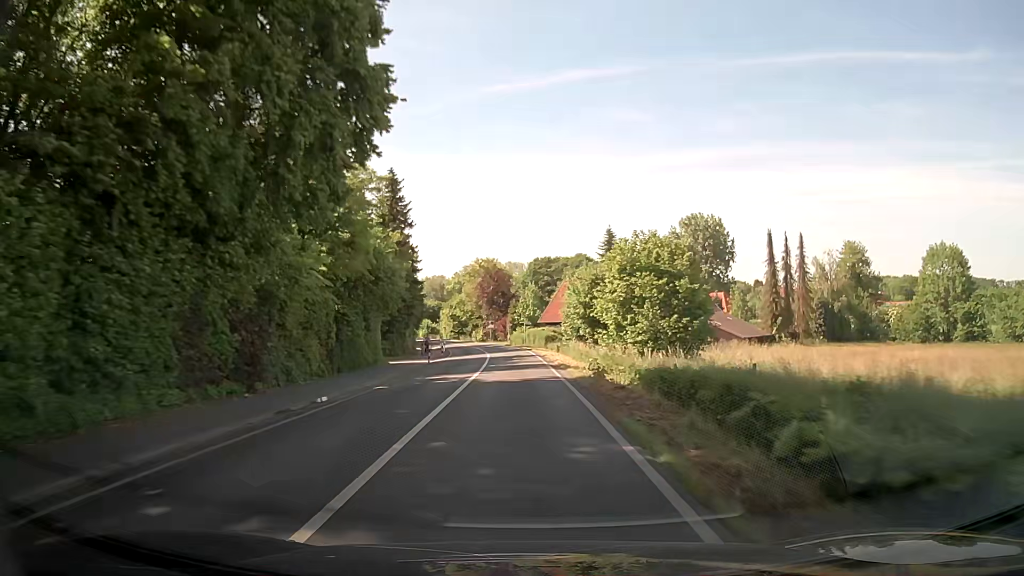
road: secondary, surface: asphalt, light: Day
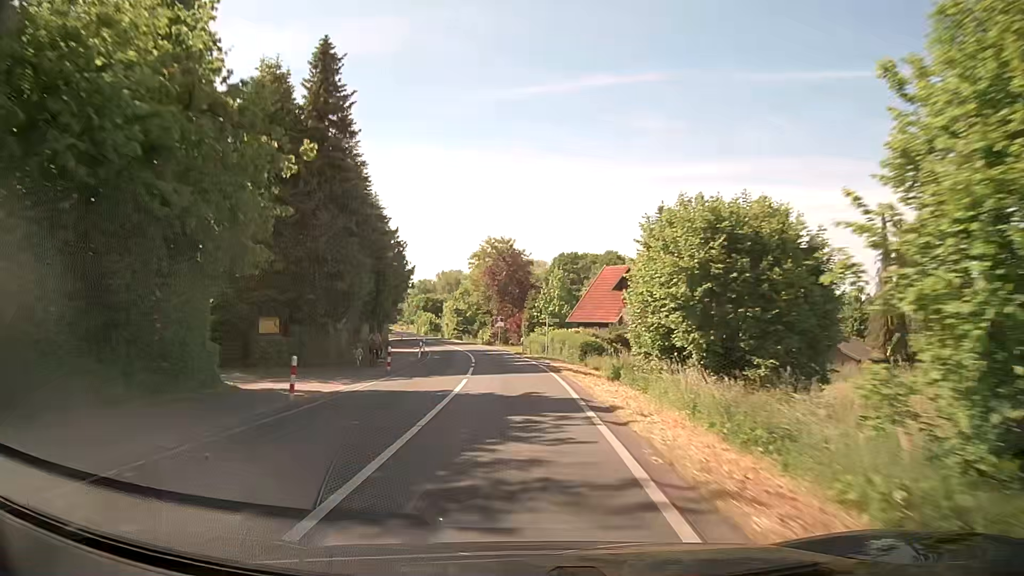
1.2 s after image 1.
(-0.2, +24.8) m; -2°
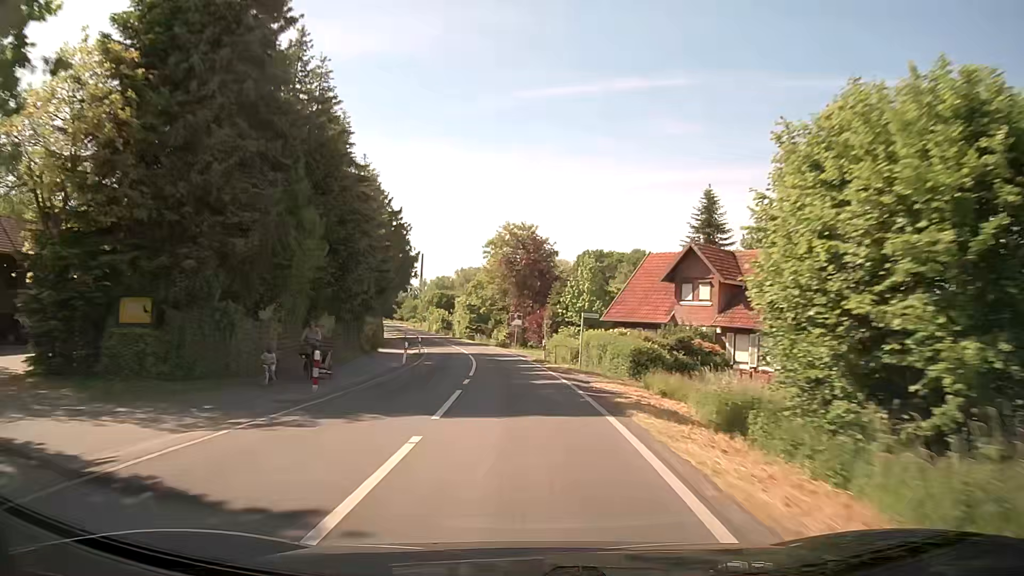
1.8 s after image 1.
(-0.1, +11.7) m; -2°
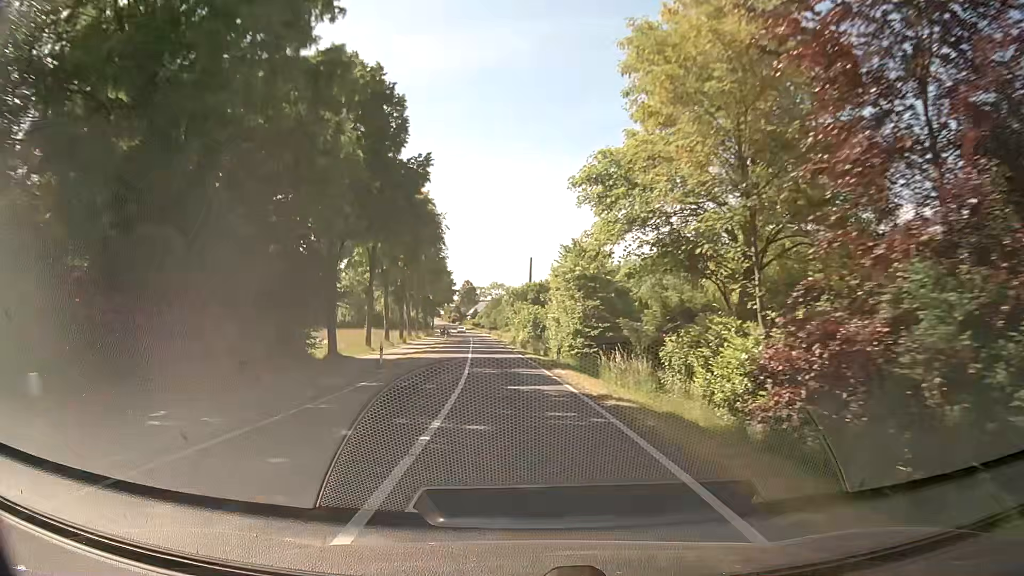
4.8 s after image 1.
(-4.2, +56.2) m; -9°
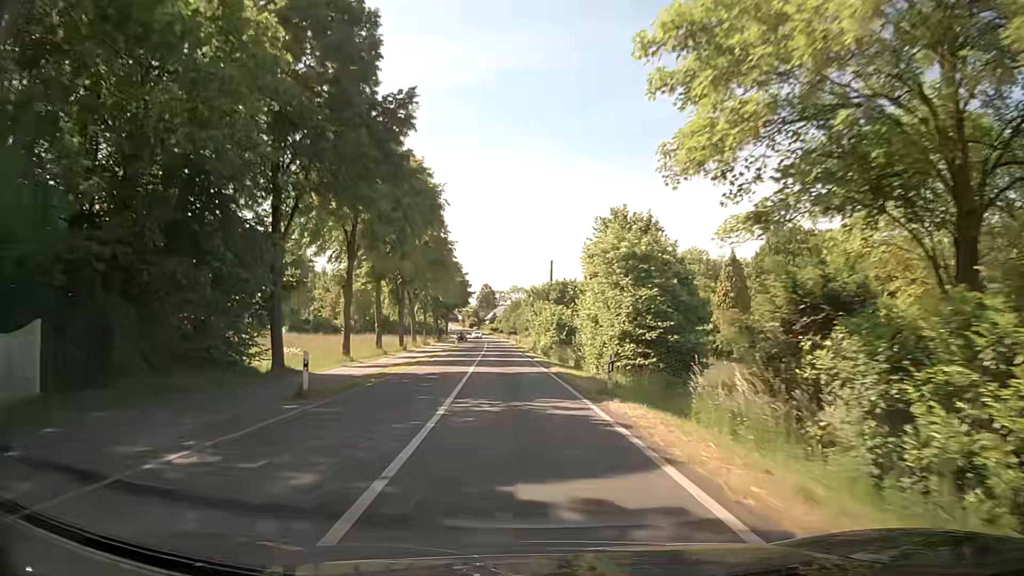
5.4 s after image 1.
(-0.1, +11.3) m; -2°
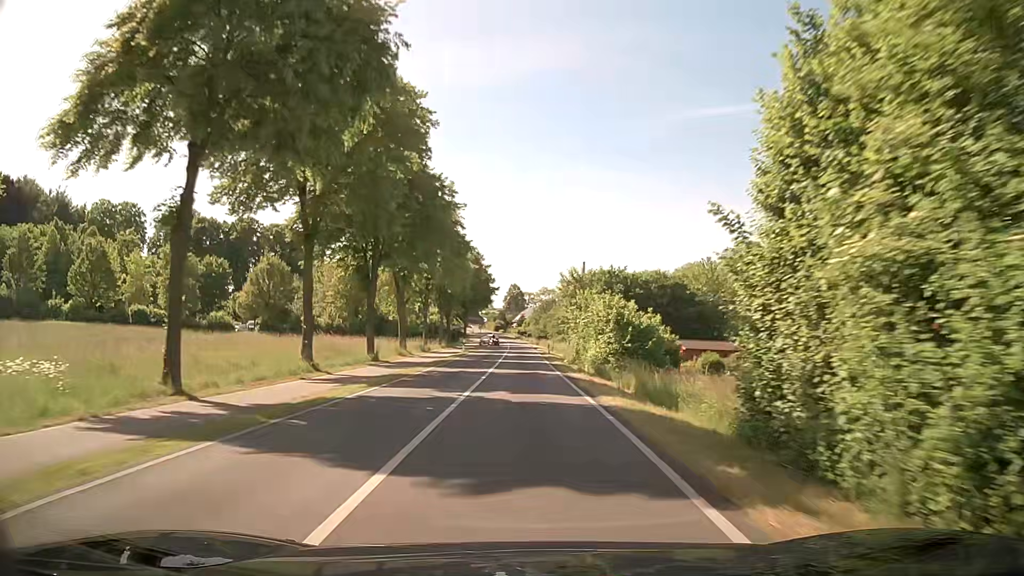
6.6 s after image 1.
(-0.6, +22.4) m; -2°
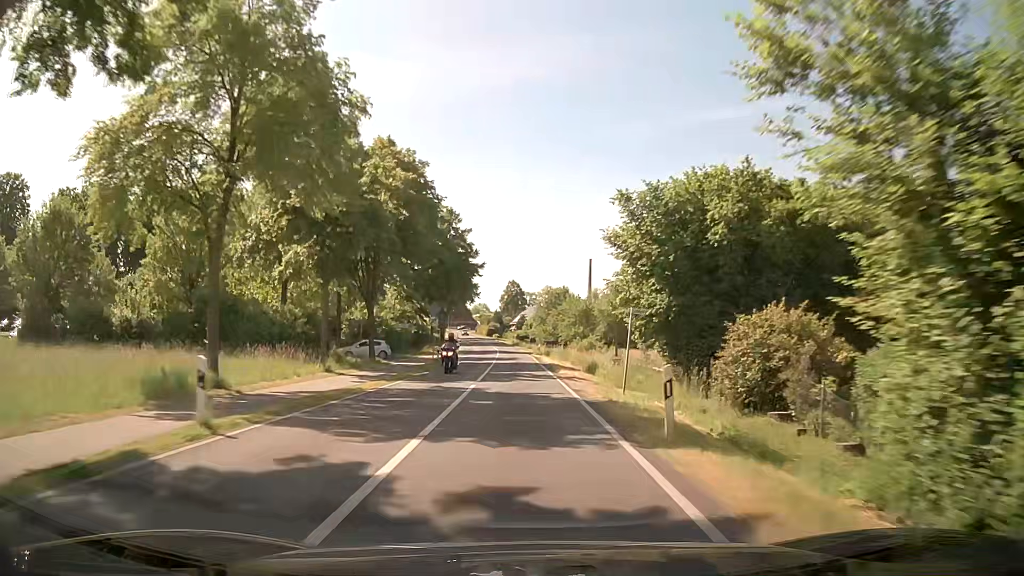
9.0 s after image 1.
(-0.4, +45.1) m; 0°
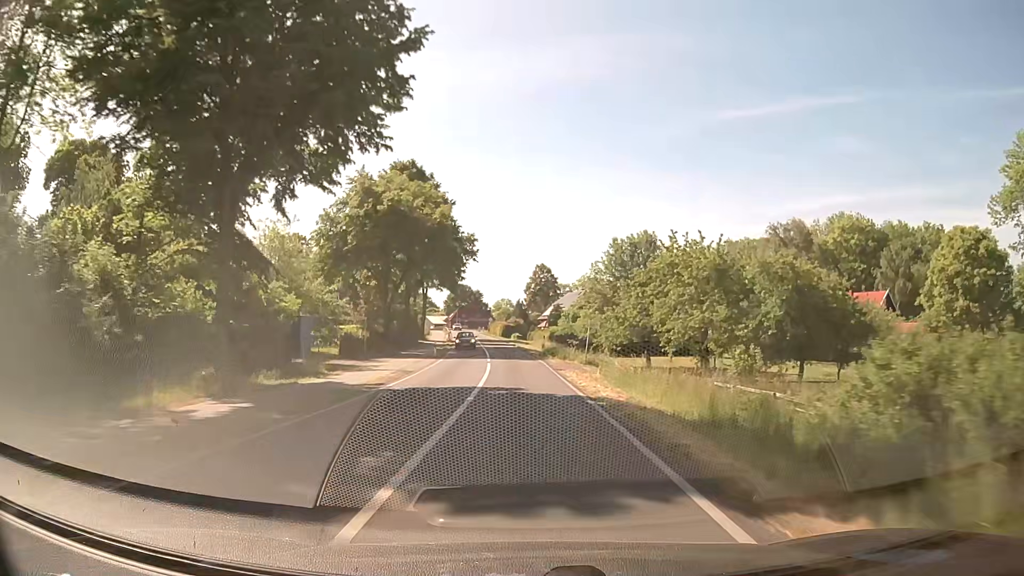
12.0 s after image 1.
(-1.2, +59.6) m; -2°
(0, +10) (0, +20) (0, +30) (-1, +40) (-2, +50) (-3, +60) (-3, +70) (-5, +80) (-6, +90) (-7, +100) m
